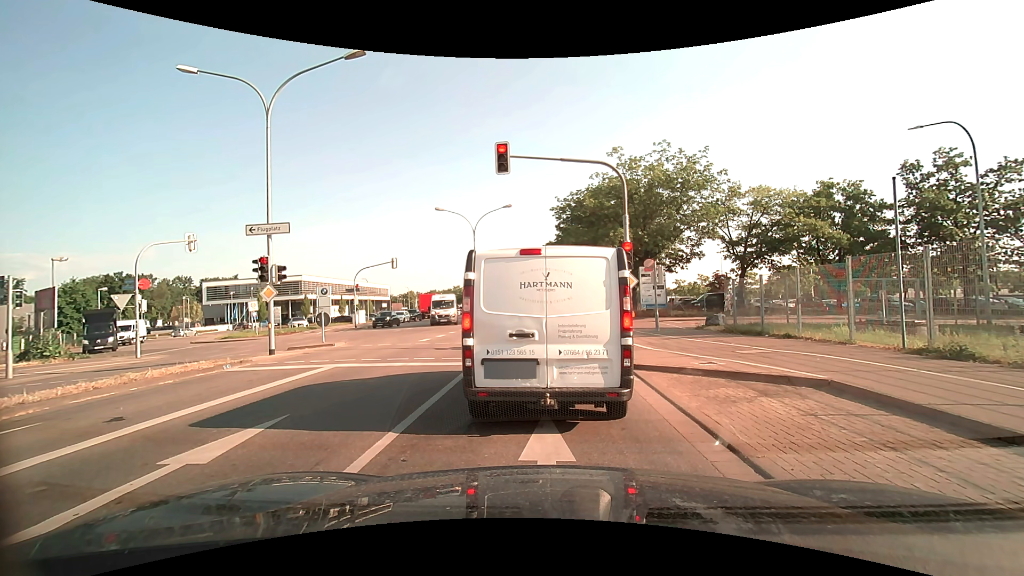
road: secondary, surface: asphalt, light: Day
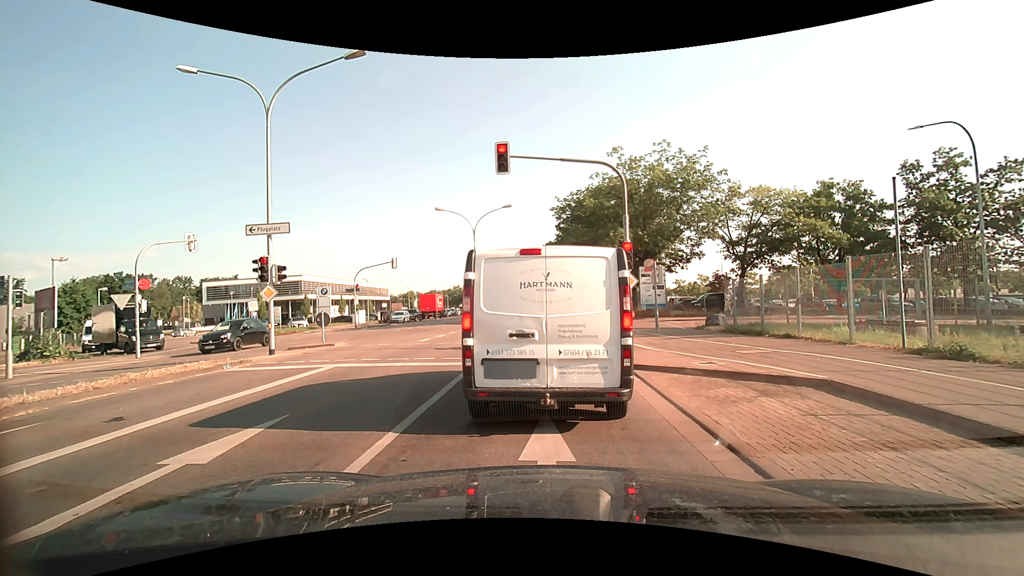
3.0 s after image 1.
(0.0, 0.0) m; 0°
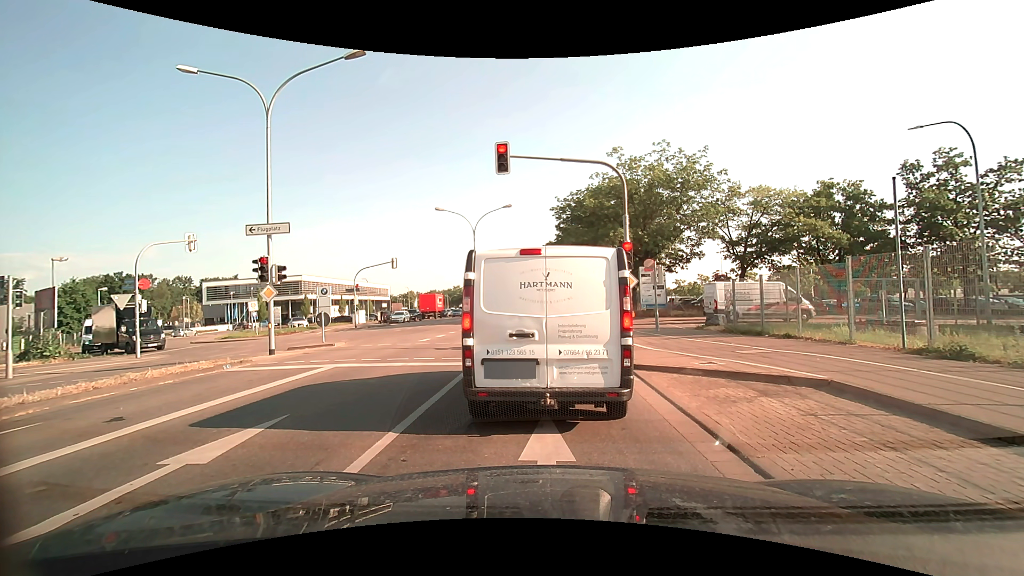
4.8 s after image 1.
(0.0, 0.0) m; 0°
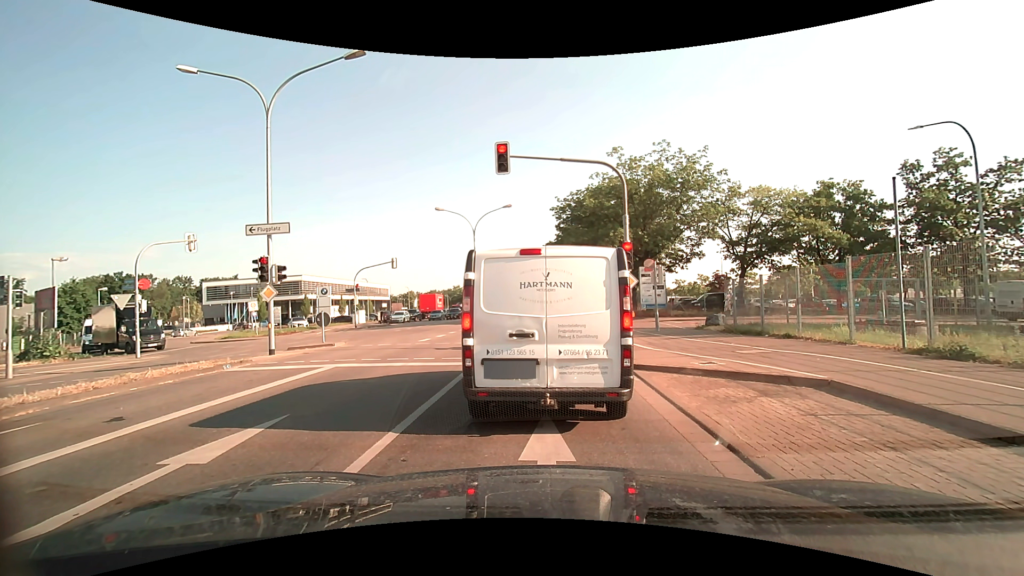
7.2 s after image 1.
(0.0, 0.0) m; 0°
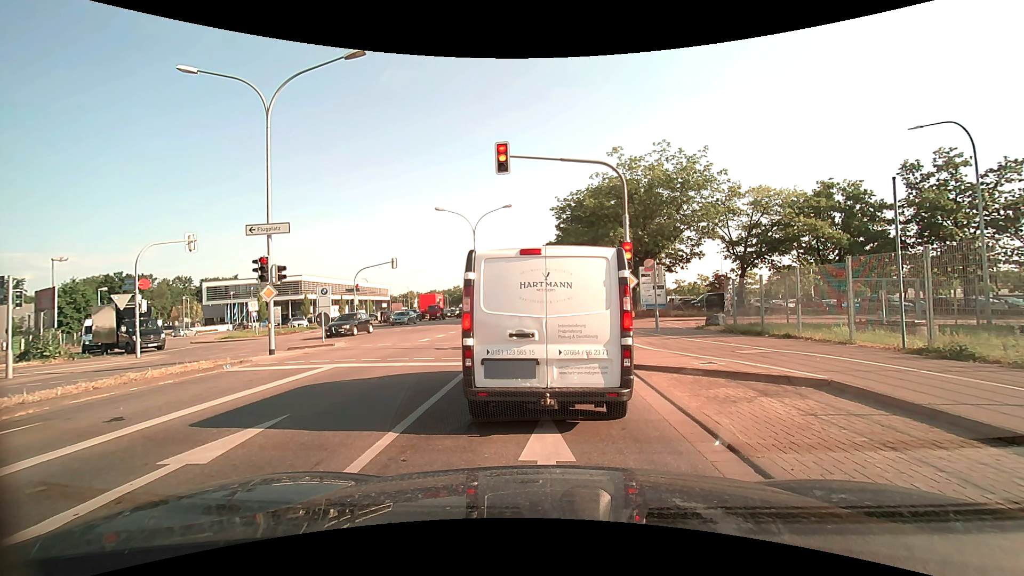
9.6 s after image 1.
(0.0, 0.0) m; 0°
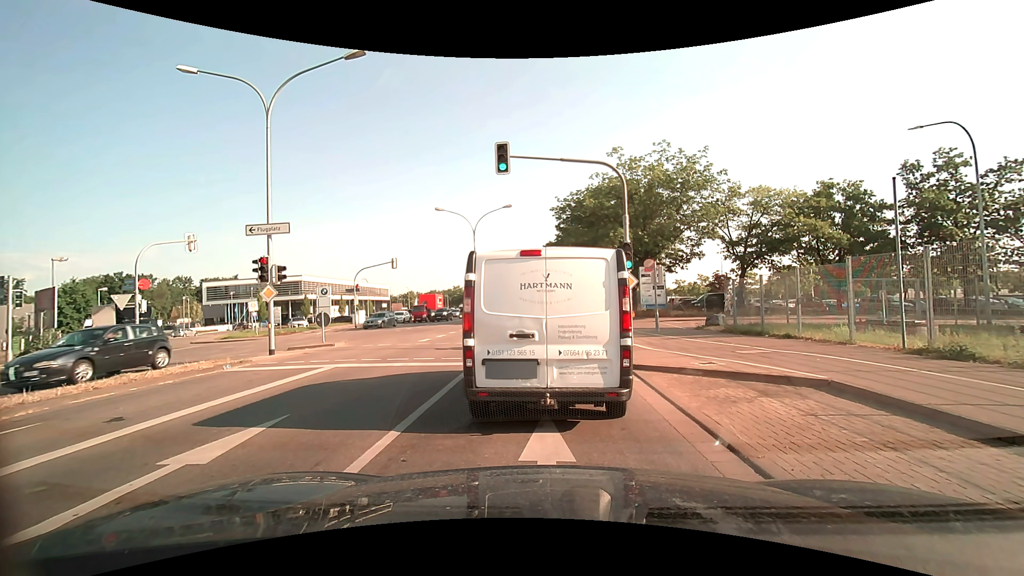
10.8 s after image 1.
(0.0, 0.0) m; 0°
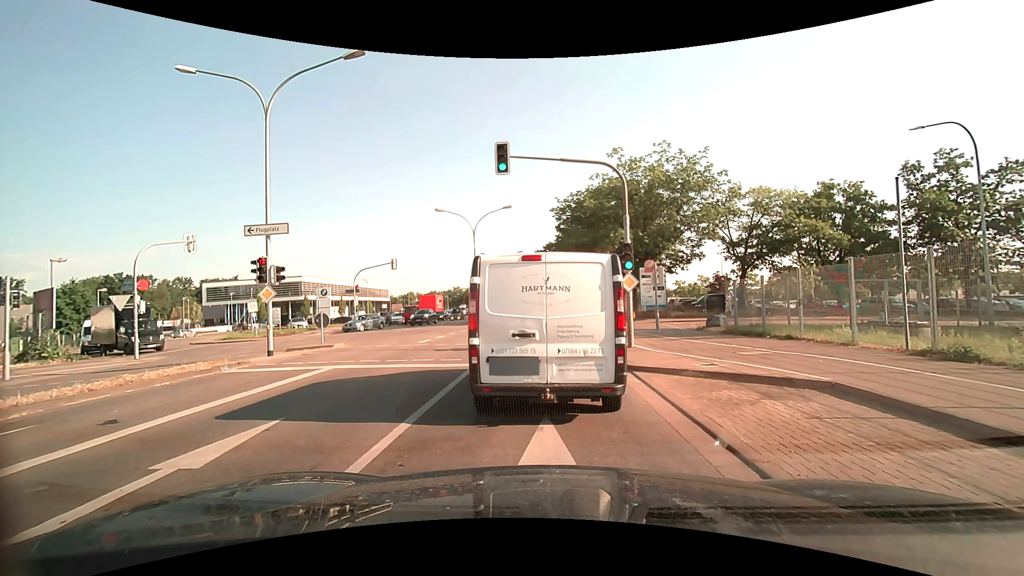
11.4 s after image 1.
(0.0, +0.1) m; 0°
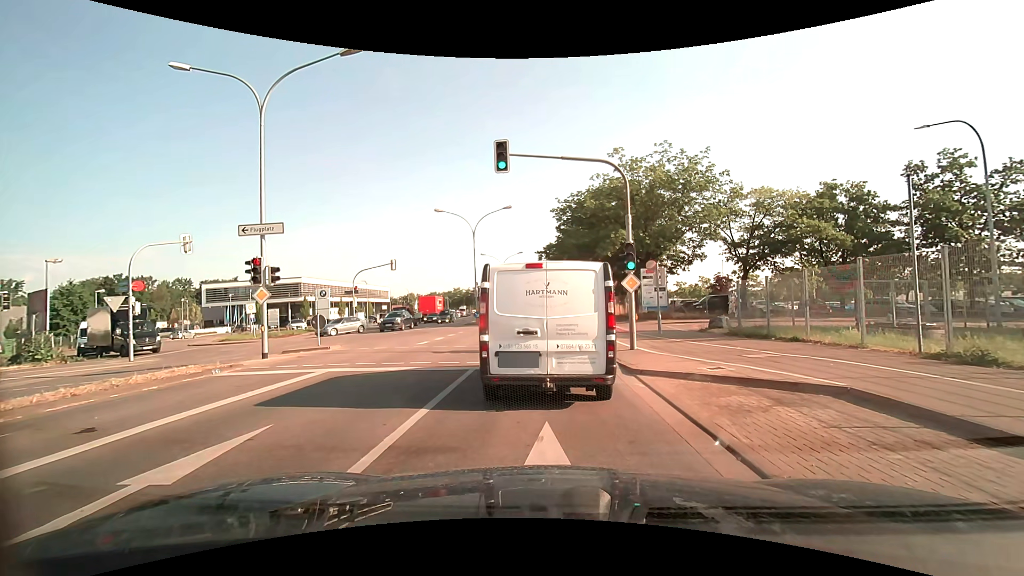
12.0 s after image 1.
(0.0, +0.4) m; 0°
(0, +10) (0, +20) (0, +30) (-1, +40) (-1, +50) (-1, +60) (-1, +70) (-2, +80) (-2, +90) (-3, +100) m
